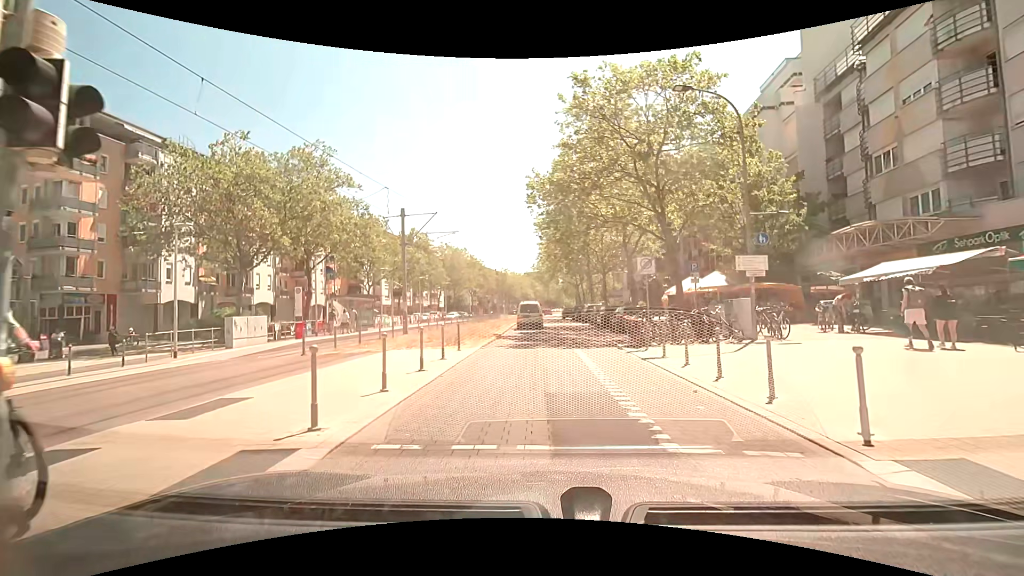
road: tertiary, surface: paving_stones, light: Day
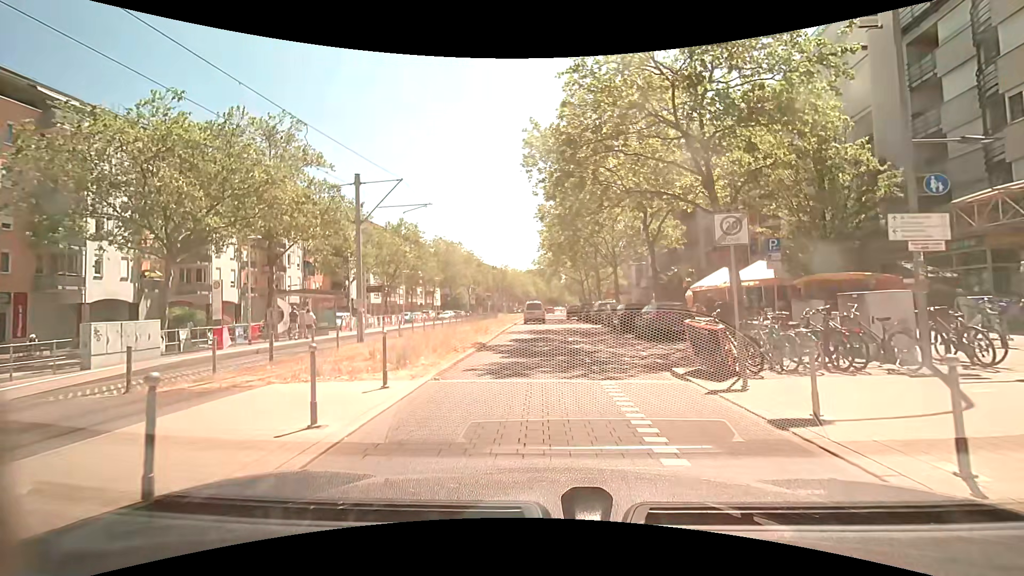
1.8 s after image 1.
(+0.1, +7.4) m; +1°
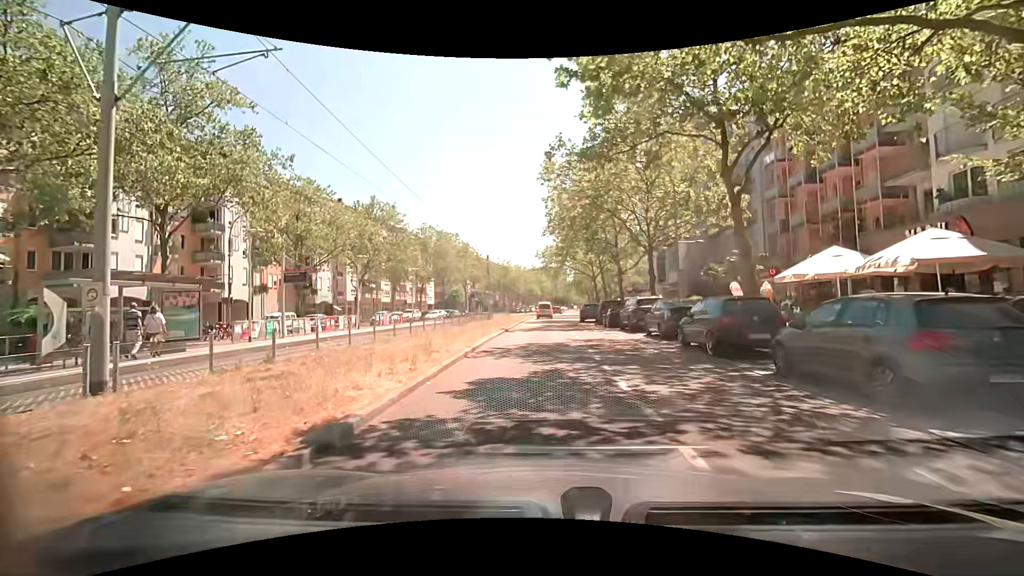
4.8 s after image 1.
(-0.2, +13.0) m; 0°
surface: asphalt
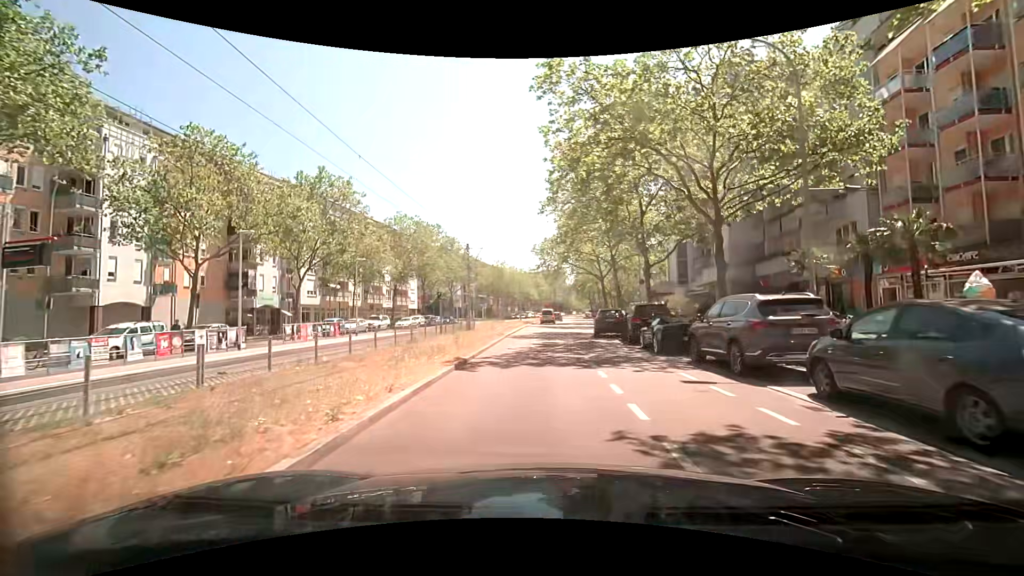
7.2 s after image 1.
(-0.2, +13.9) m; -1°
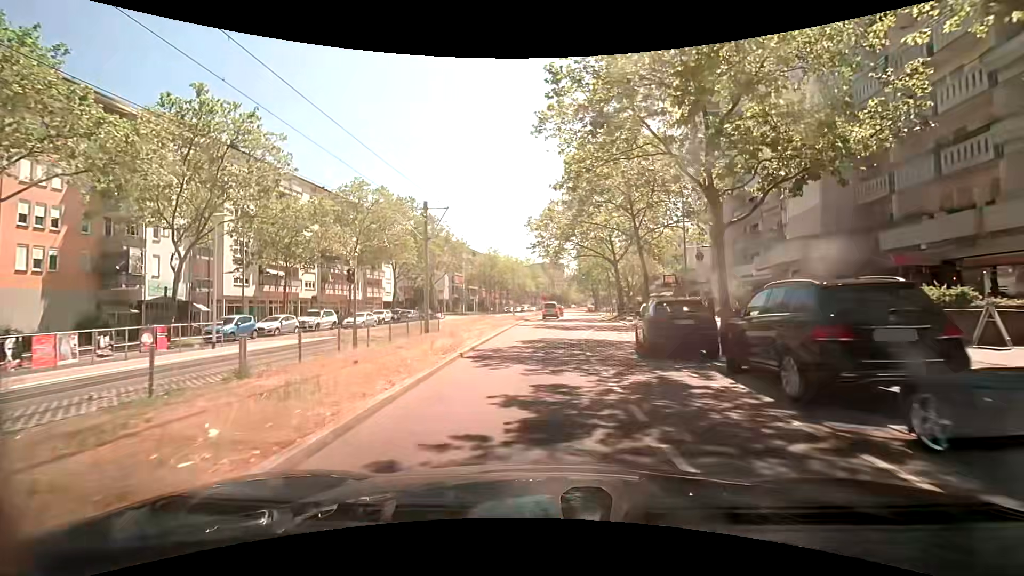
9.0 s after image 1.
(0.0, +14.5) m; 0°
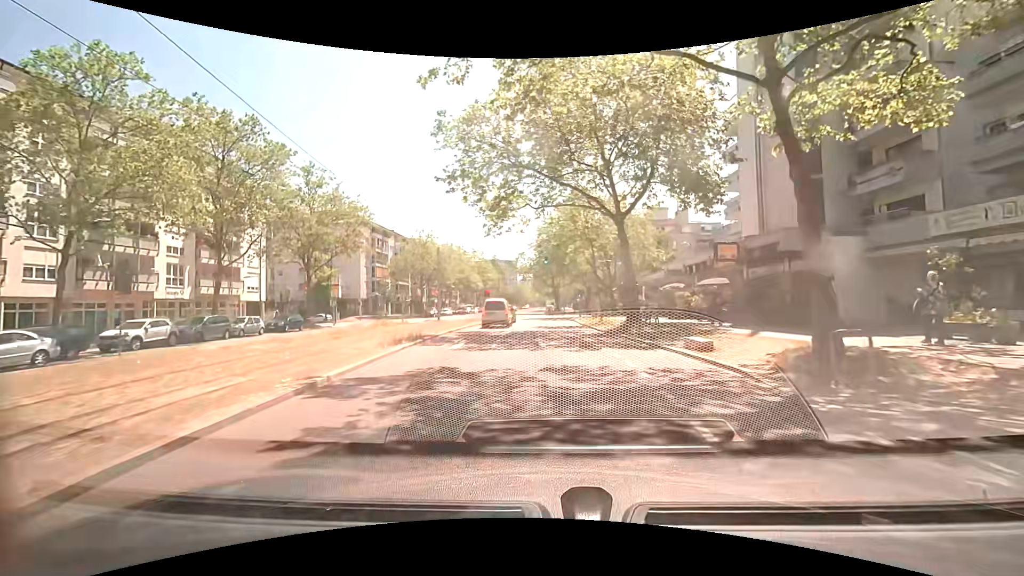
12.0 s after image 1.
(+1.0, +27.0) m; +5°
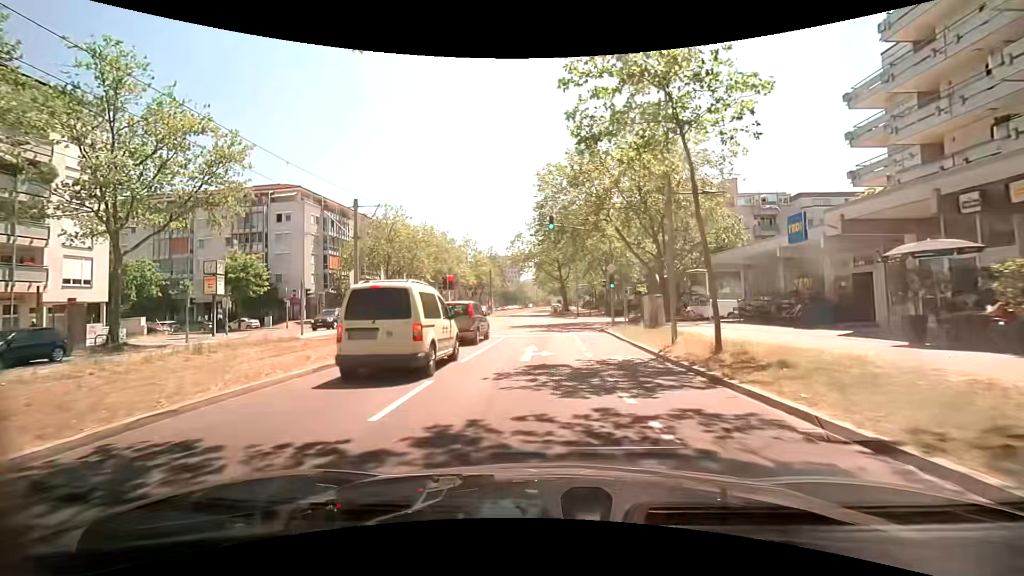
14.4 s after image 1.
(0.0, +22.3) m; -1°
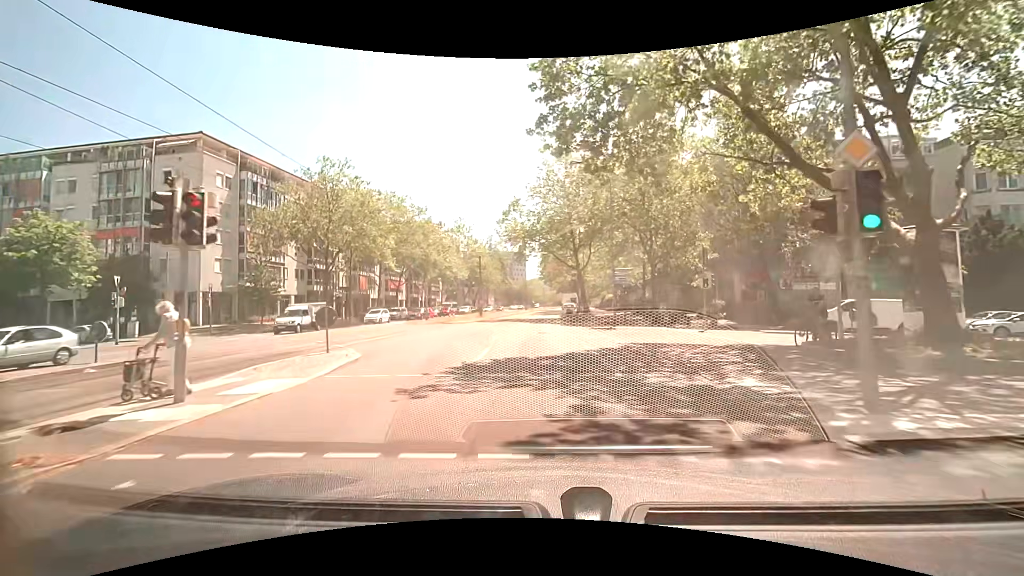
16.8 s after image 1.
(-0.2, +21.9) m; 0°
